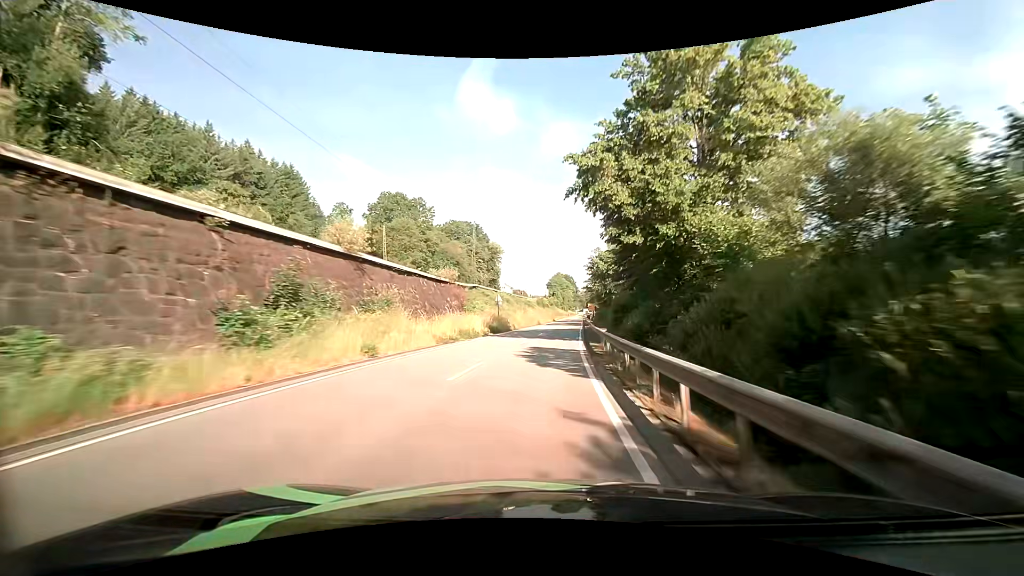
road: primary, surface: asphalt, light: Day
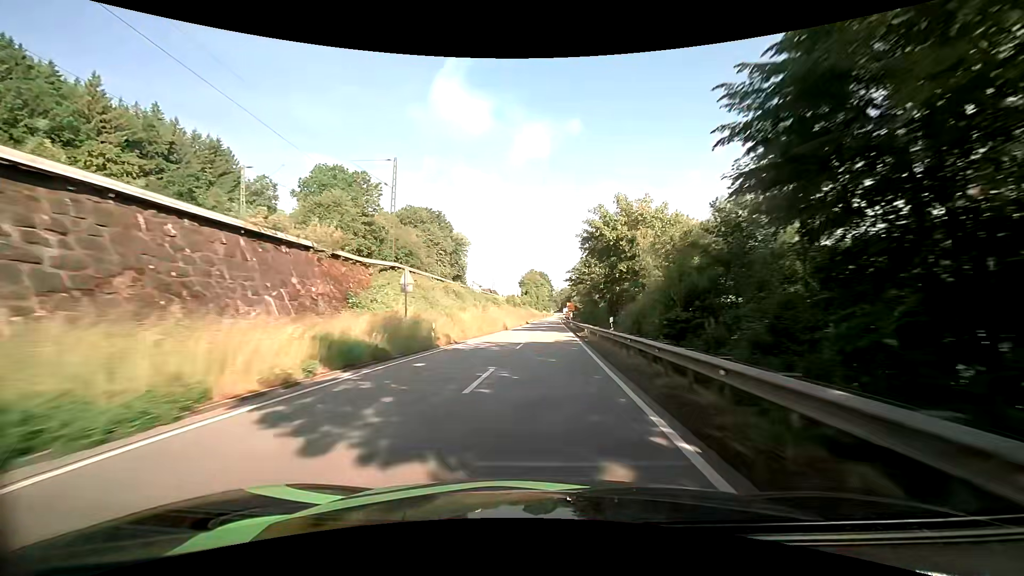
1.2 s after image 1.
(+0.6, +25.6) m; +3°
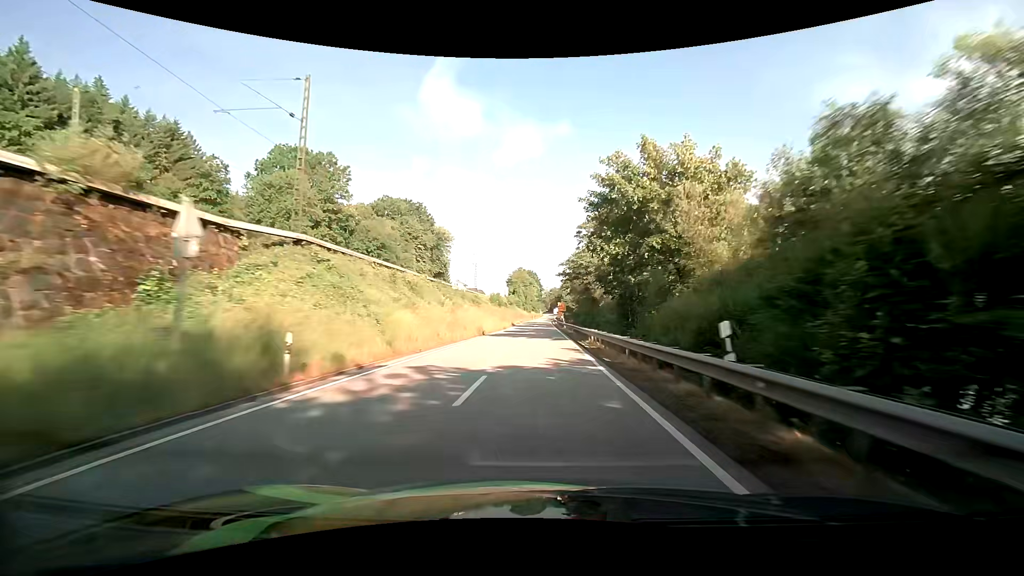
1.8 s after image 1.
(+0.2, +13.0) m; +1°
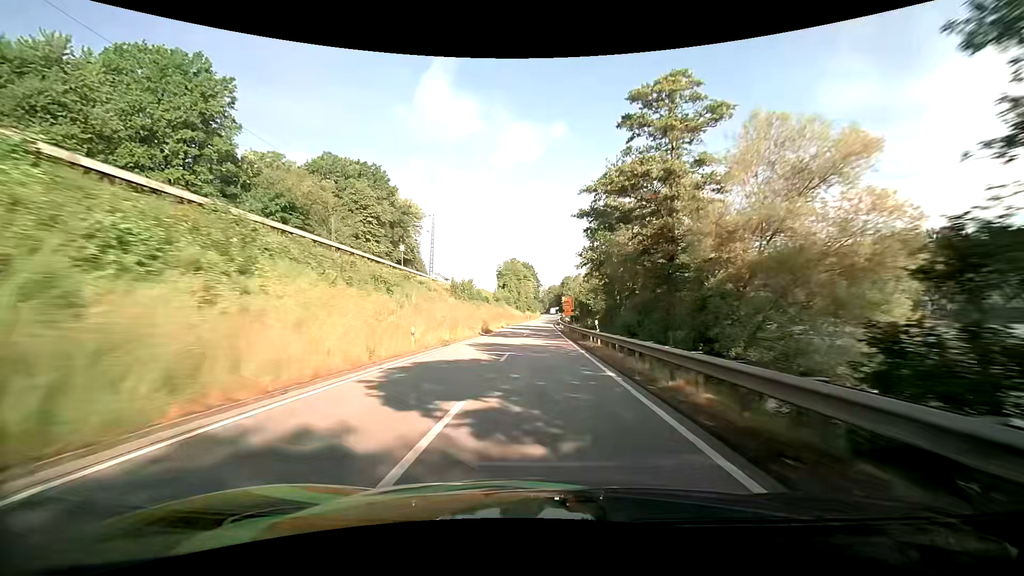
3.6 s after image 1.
(+0.7, +39.4) m; 0°
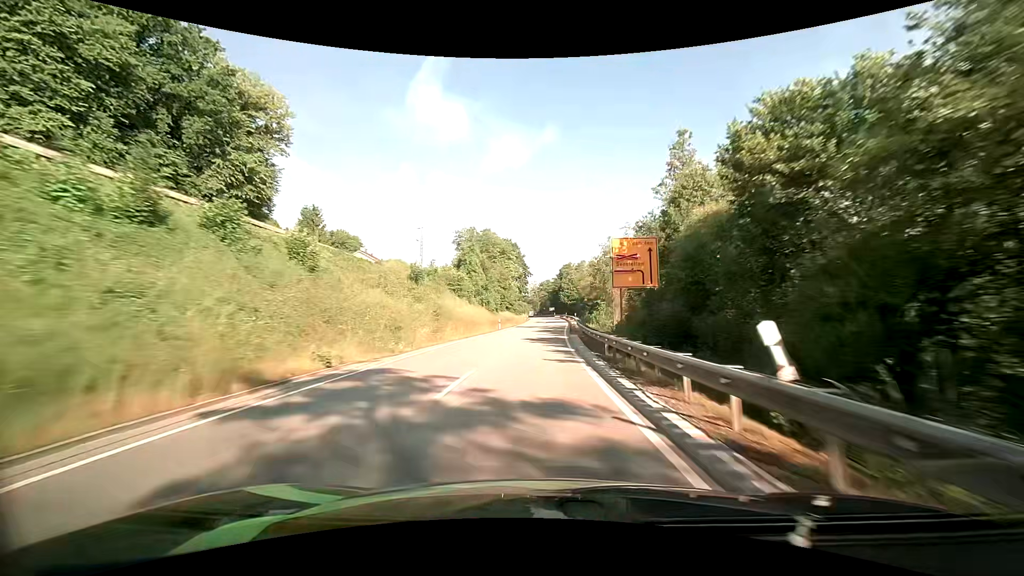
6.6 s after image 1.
(+1.2, +67.4) m; +2°
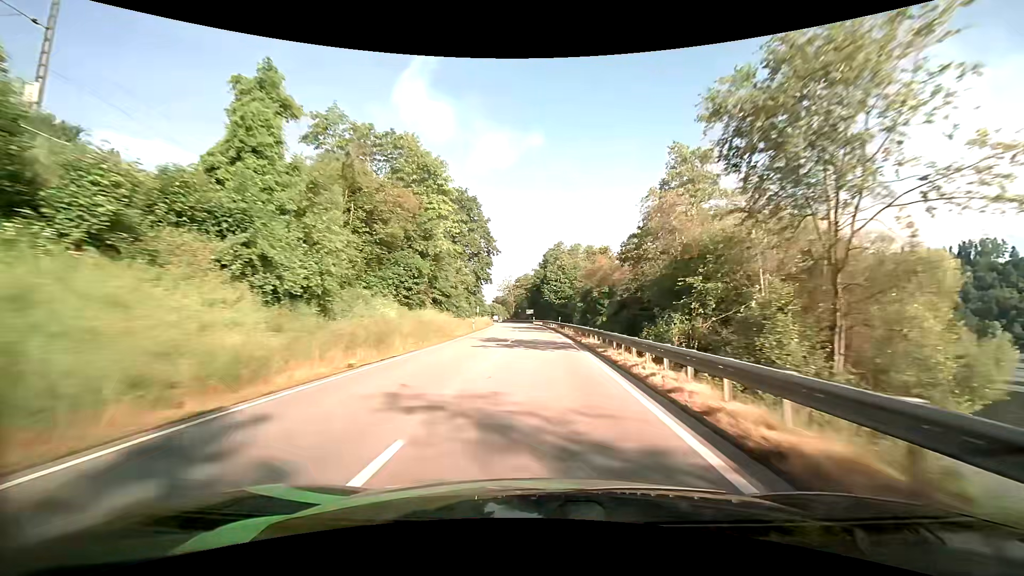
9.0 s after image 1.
(+1.3, +54.5) m; +3°
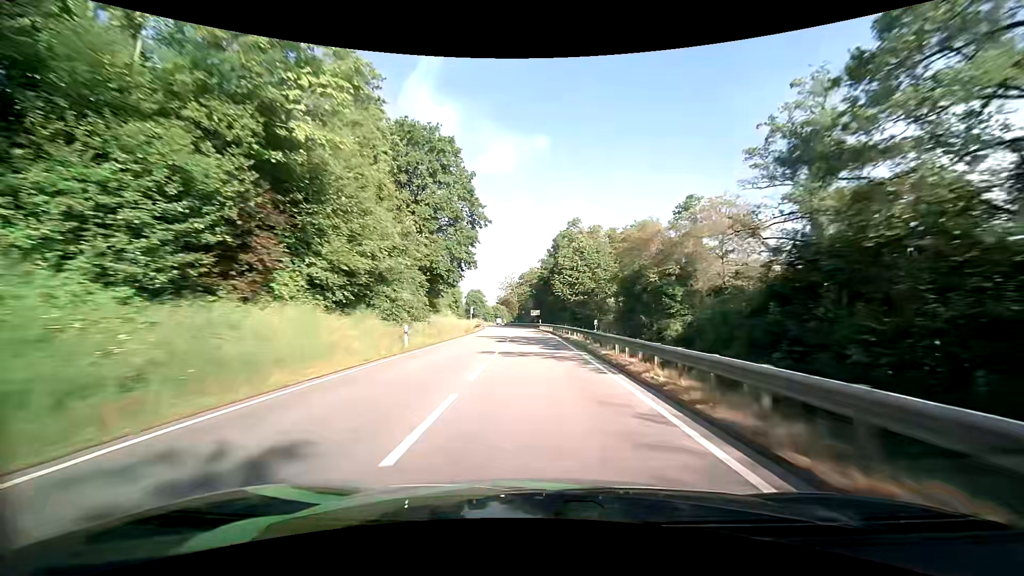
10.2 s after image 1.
(-0.3, +27.3) m; -1°
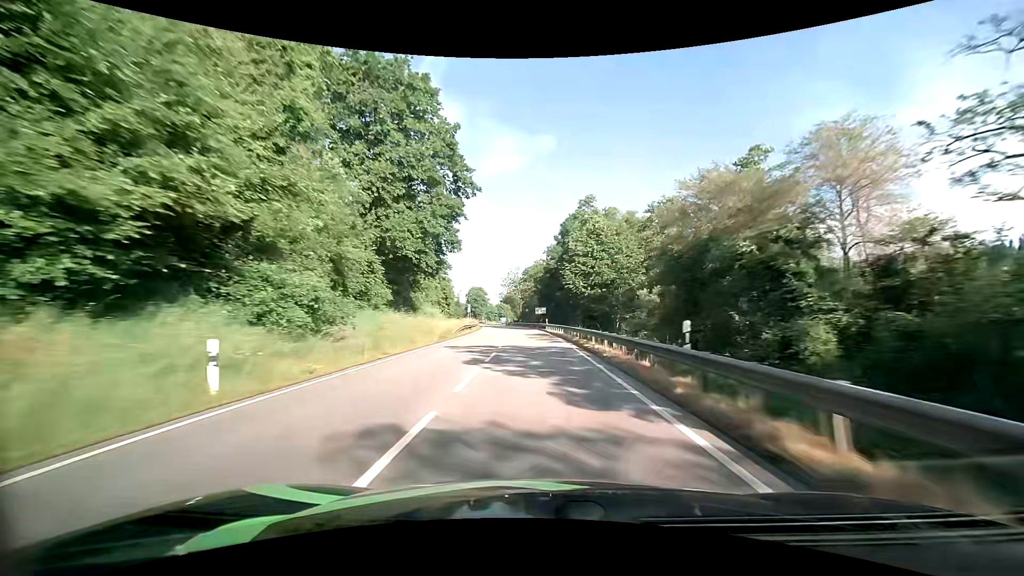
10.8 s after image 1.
(0.0, +13.7) m; 0°
(0, +10) (0, +20) (-1, +30) (-1, +40) (-1, +50) (-2, +60) (-3, +70) (-4, +80) (-5, +90) (-6, +100) m
